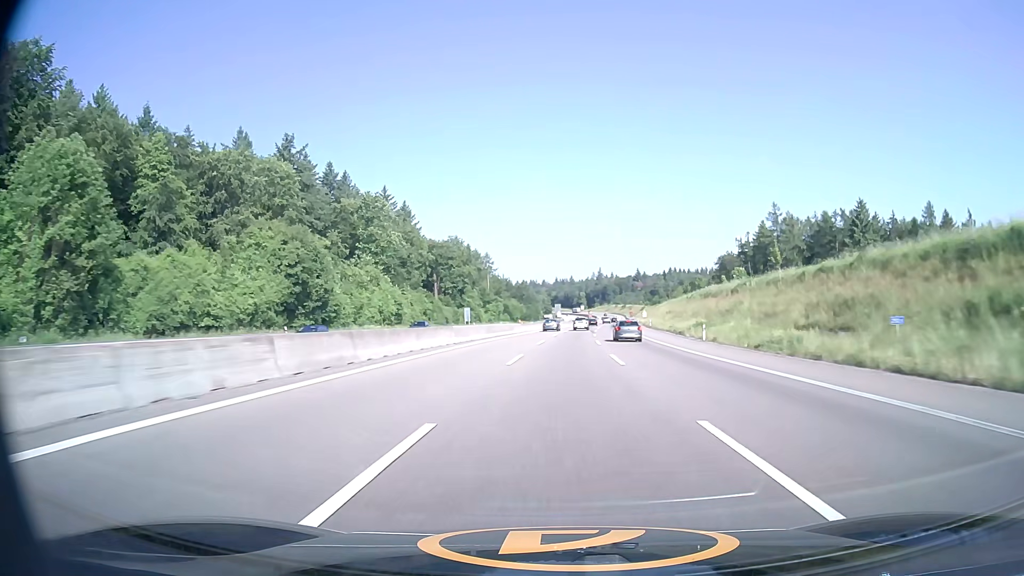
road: motorway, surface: asphalt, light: Day
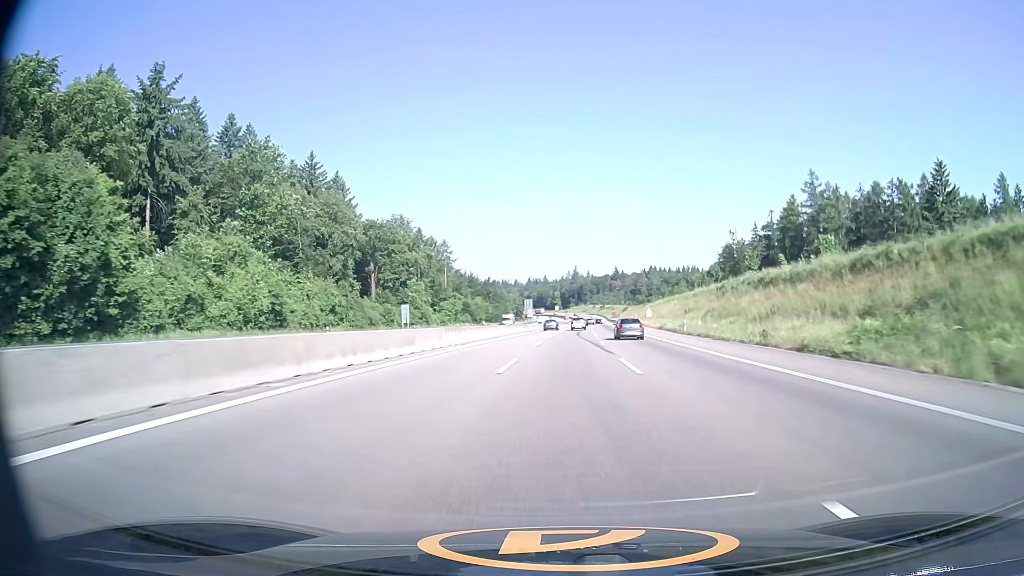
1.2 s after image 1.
(+0.9, +40.1) m; +2°
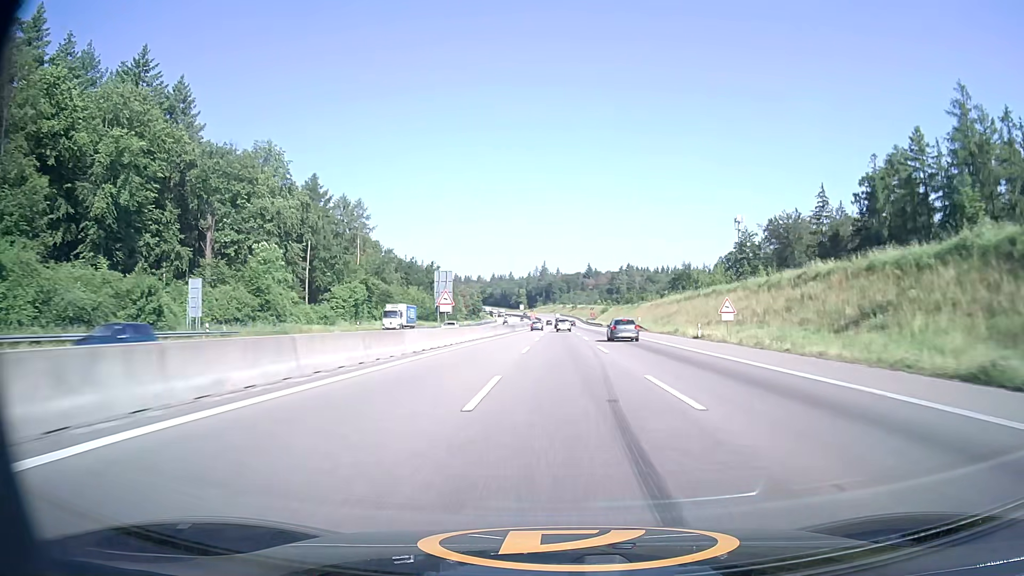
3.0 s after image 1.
(+1.6, +60.4) m; +3°
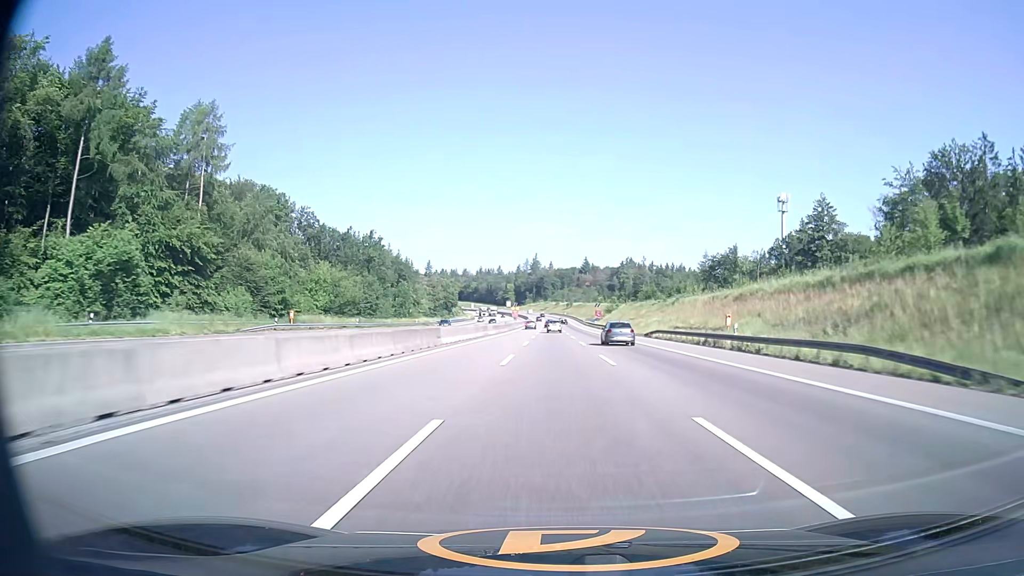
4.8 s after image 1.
(+0.6, +60.5) m; +1°
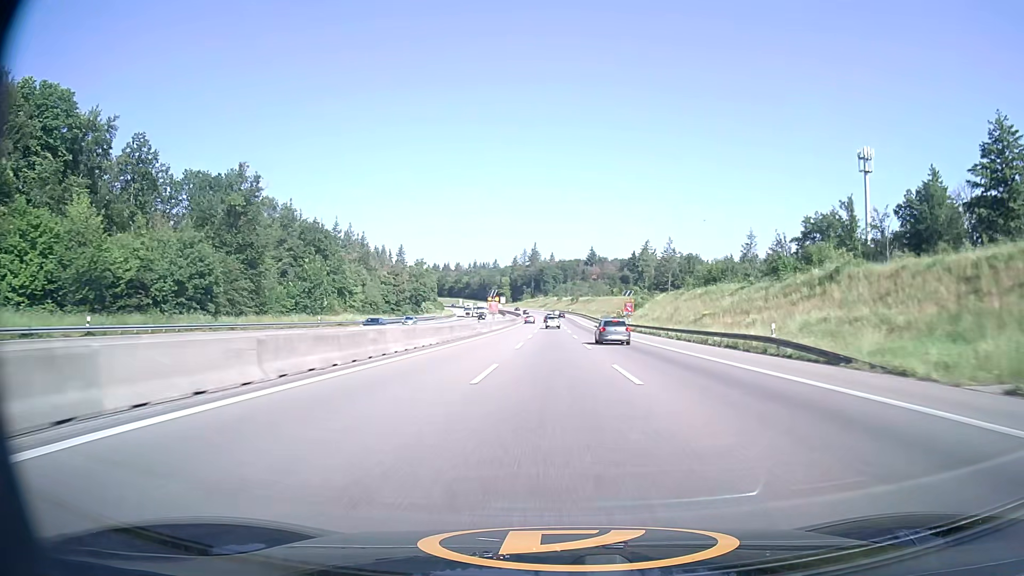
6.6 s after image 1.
(+0.1, +60.7) m; 0°
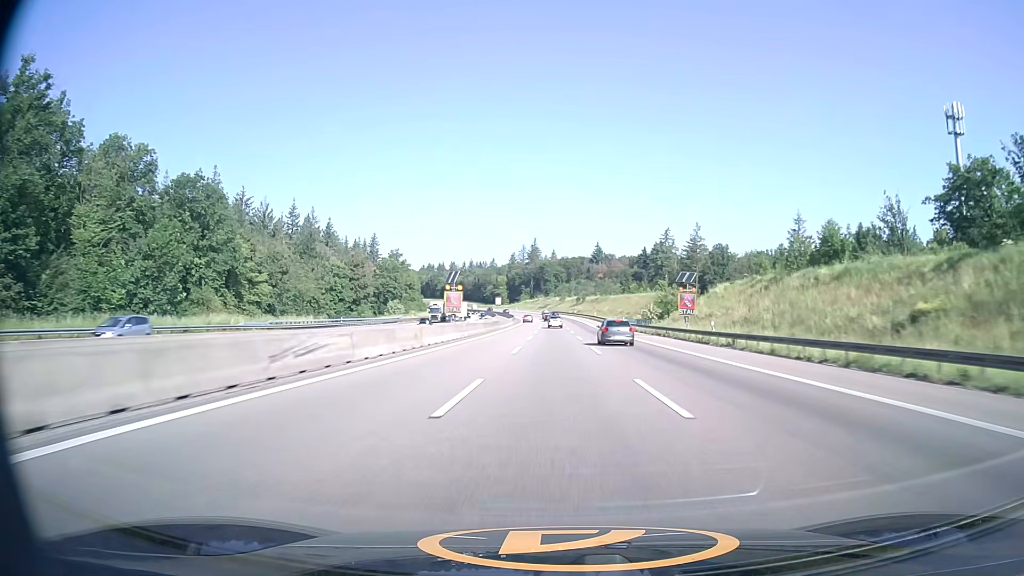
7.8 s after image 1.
(-0.1, +40.8) m; 0°
(0, +10) (0, +20) (0, +30) (0, +40) (0, +50) (0, +60) (0, +70) (0, +80) (0, +90) (0, +100) m
